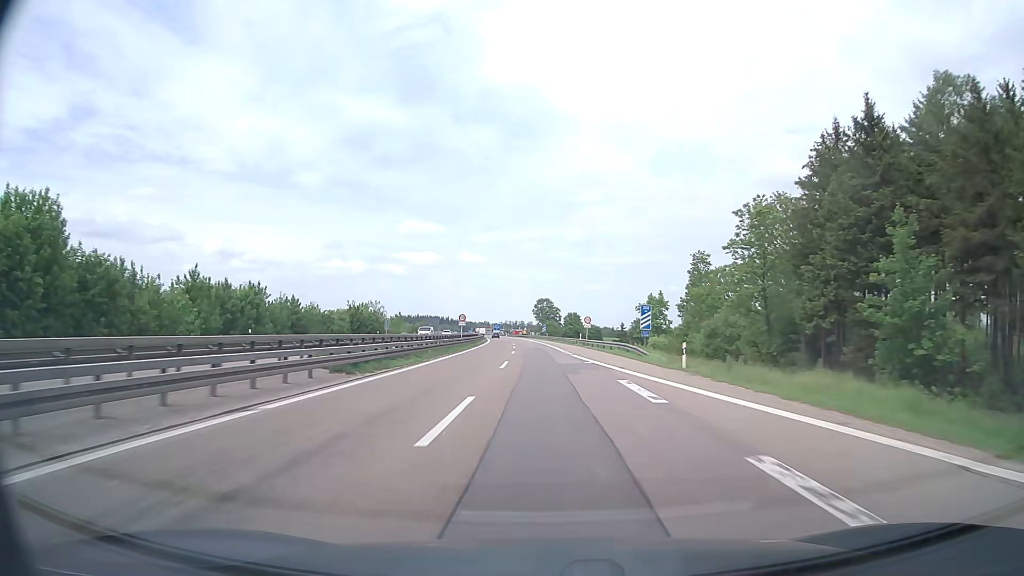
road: motorway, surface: asphalt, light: Day
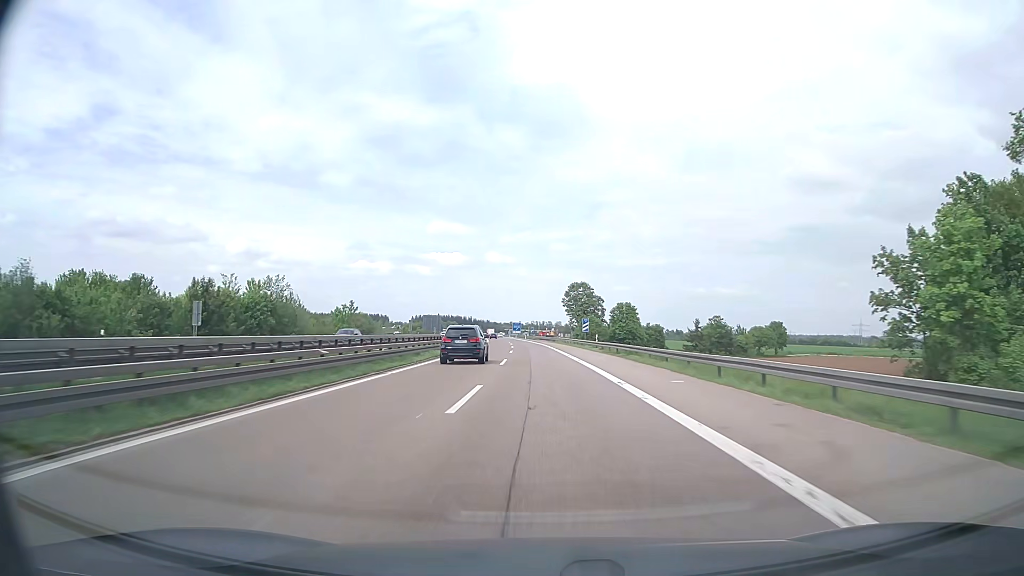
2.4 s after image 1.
(-1.4, +68.4) m; -2°
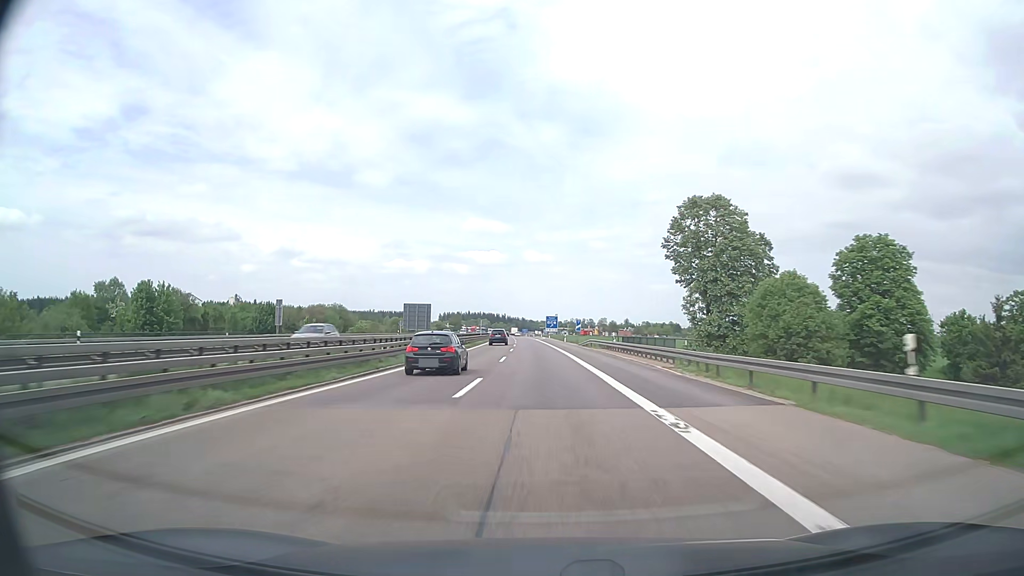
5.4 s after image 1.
(-2.4, +87.4) m; -3°
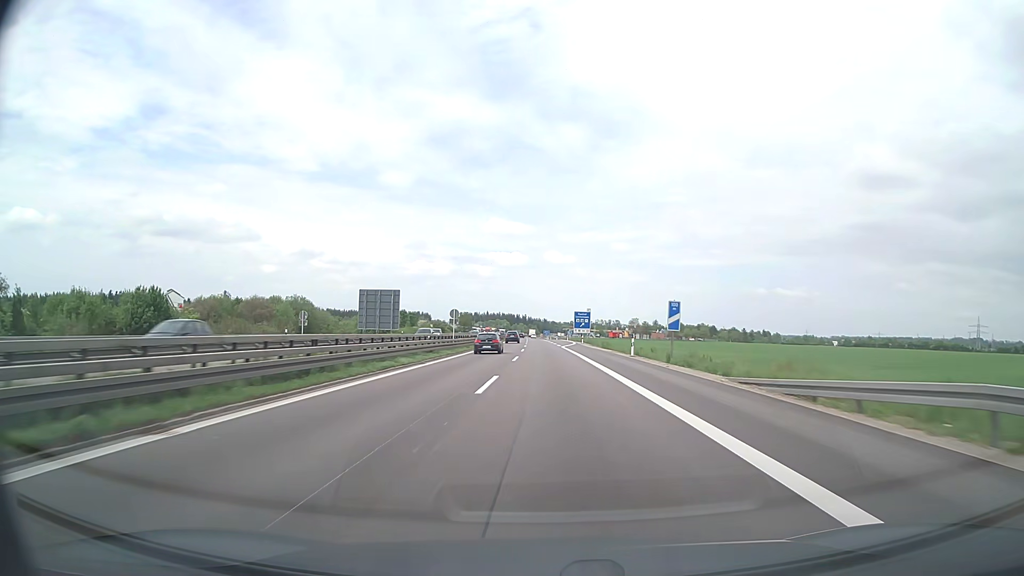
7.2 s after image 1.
(-1.1, +53.5) m; -2°
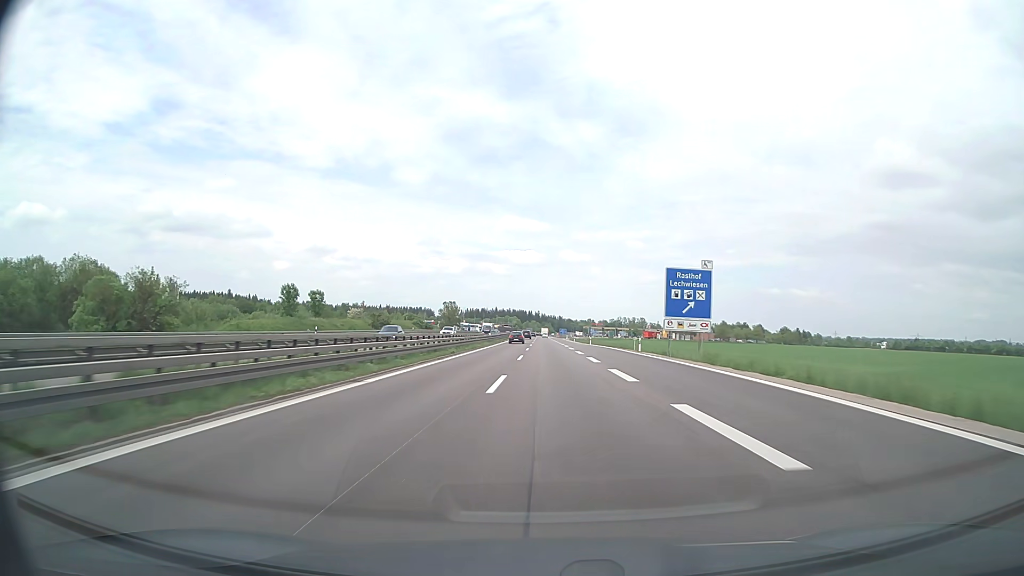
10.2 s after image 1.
(-1.1, +90.4) m; -1°
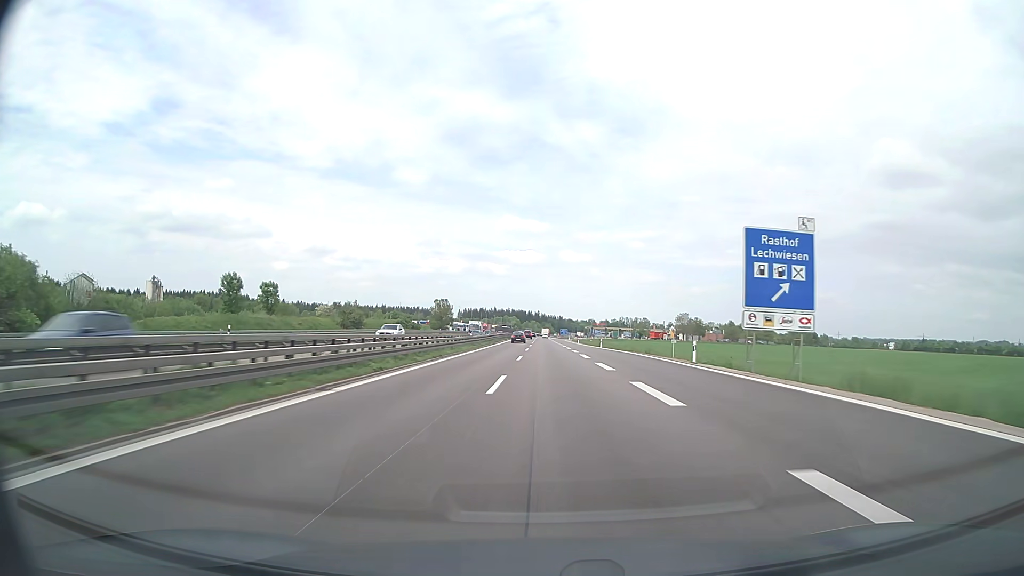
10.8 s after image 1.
(0.0, +18.3) m; 0°
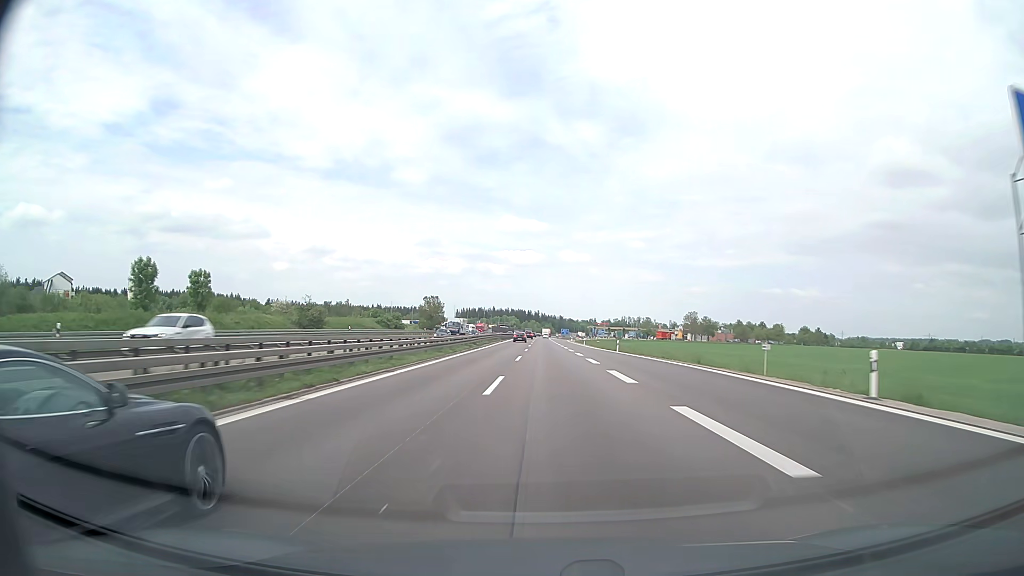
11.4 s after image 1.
(0.0, +18.3) m; 0°
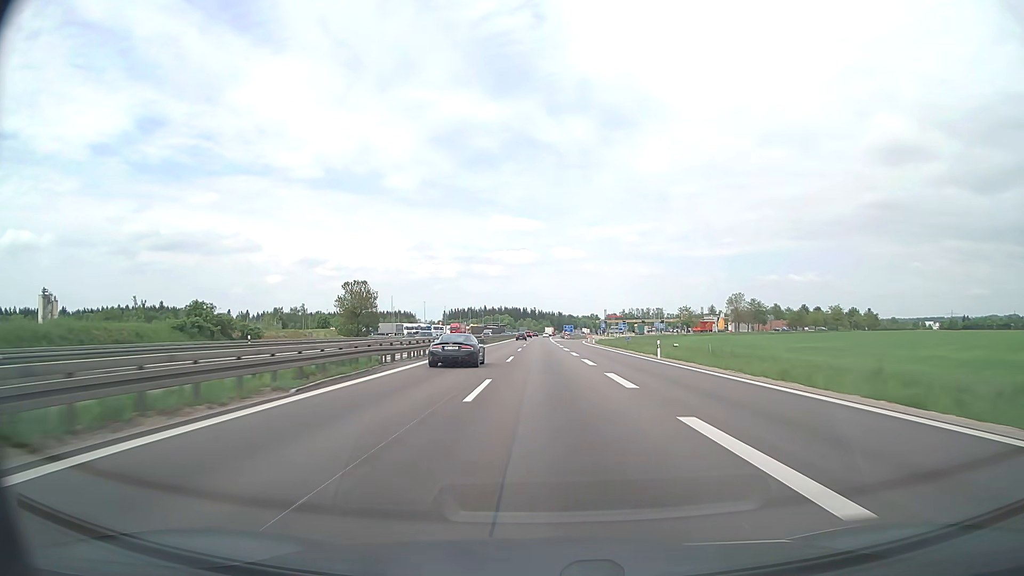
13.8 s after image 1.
(0.0, +73.9) m; 0°
(0, +10) (0, +20) (0, +30) (0, +40) (0, +50) (0, +60) (0, +70) (0, +80) (0, +90) (-1, +100) m
